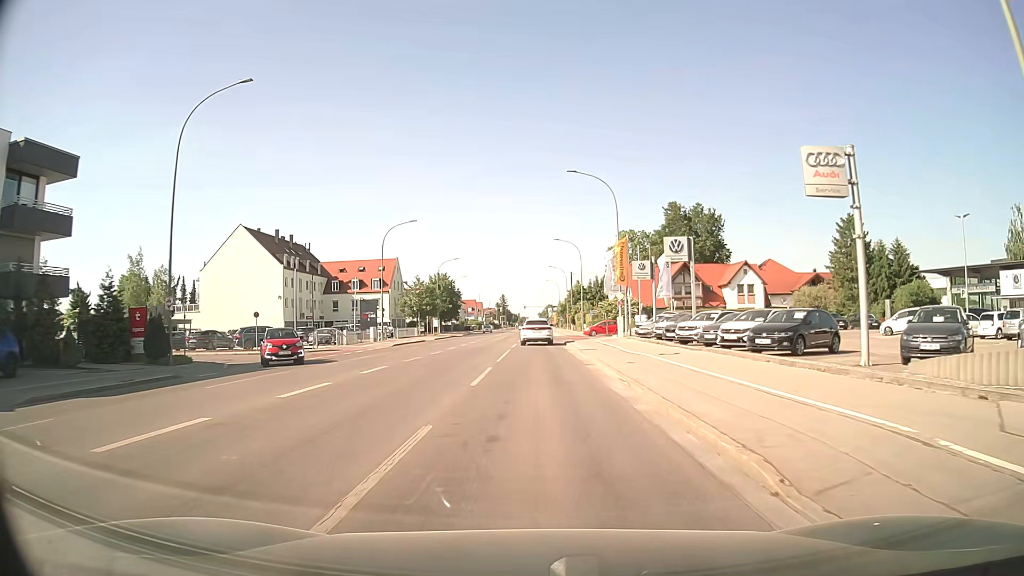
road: secondary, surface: asphalt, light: Day
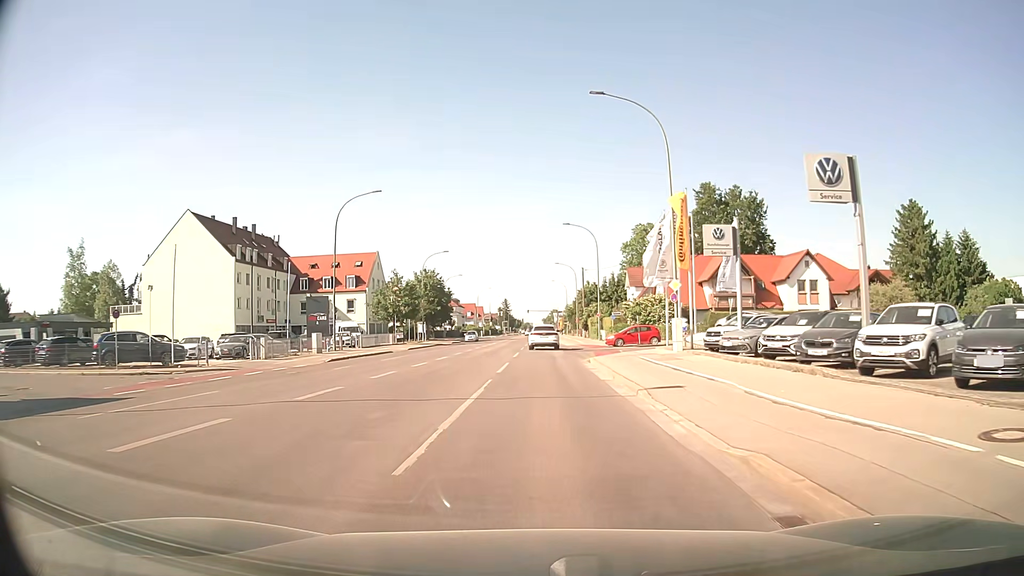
(-0.1, +17.8) m; 0°
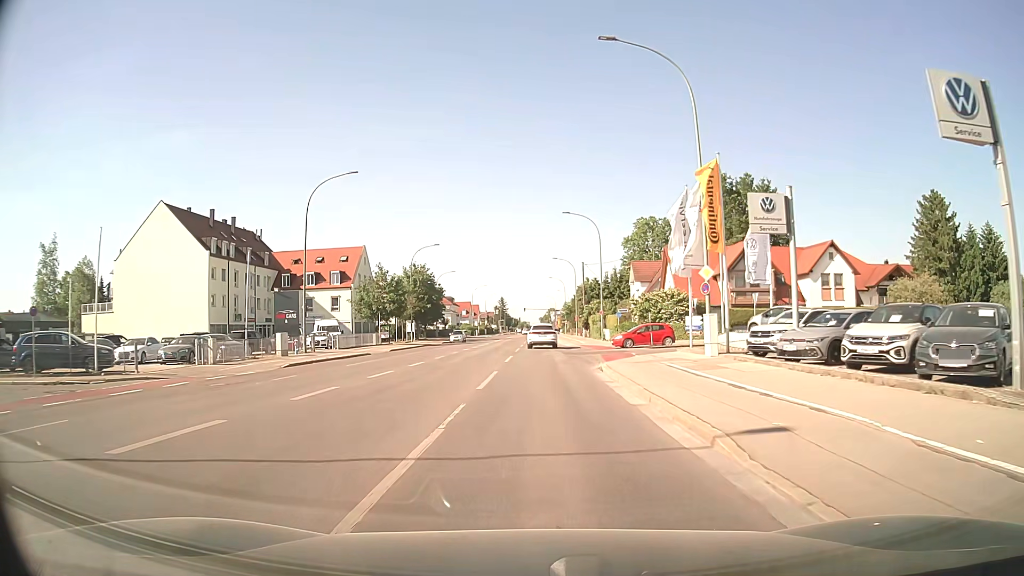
(0.0, +6.1) m; 0°
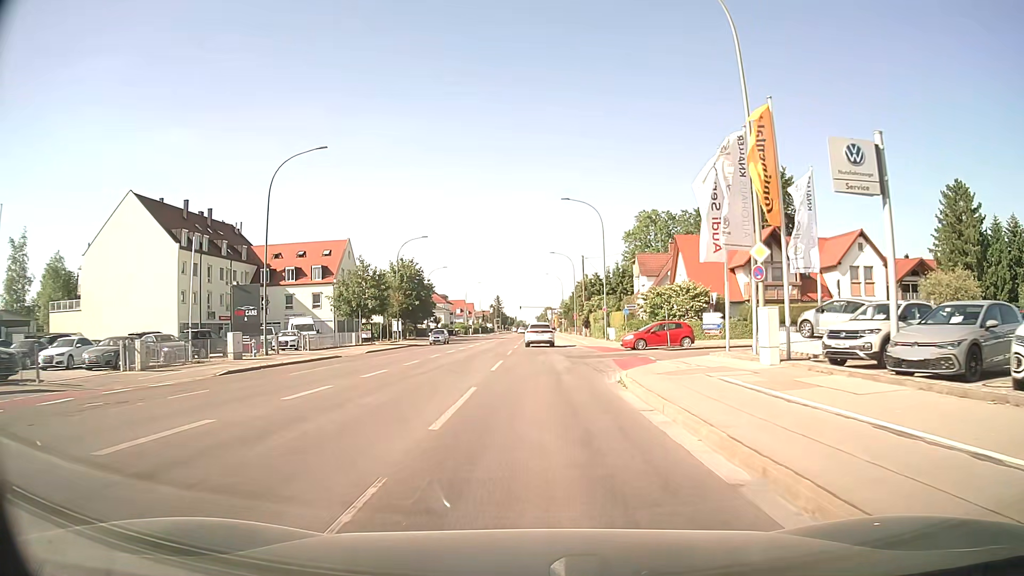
(0.0, +6.3) m; 0°
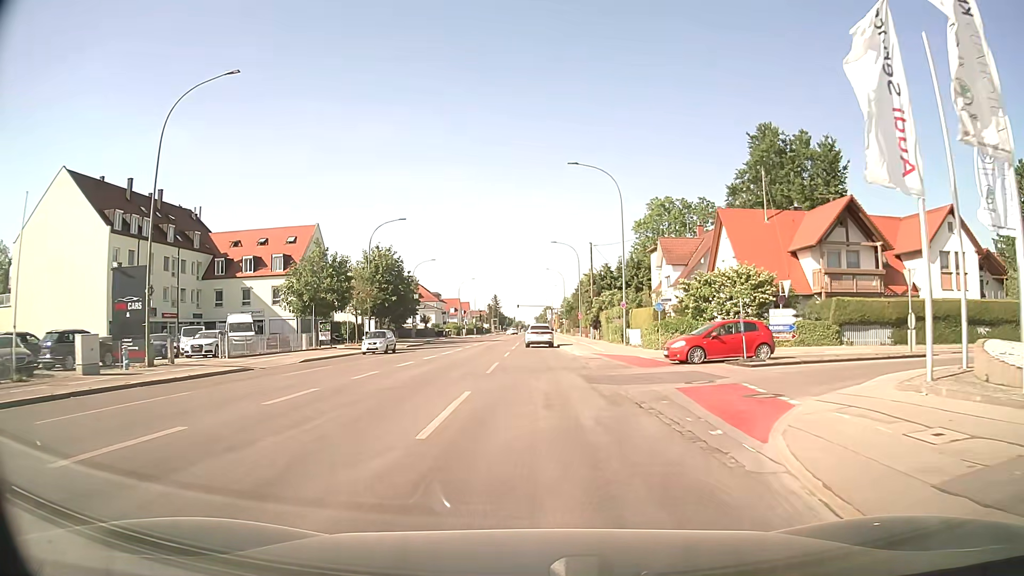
(0.0, +12.8) m; 0°
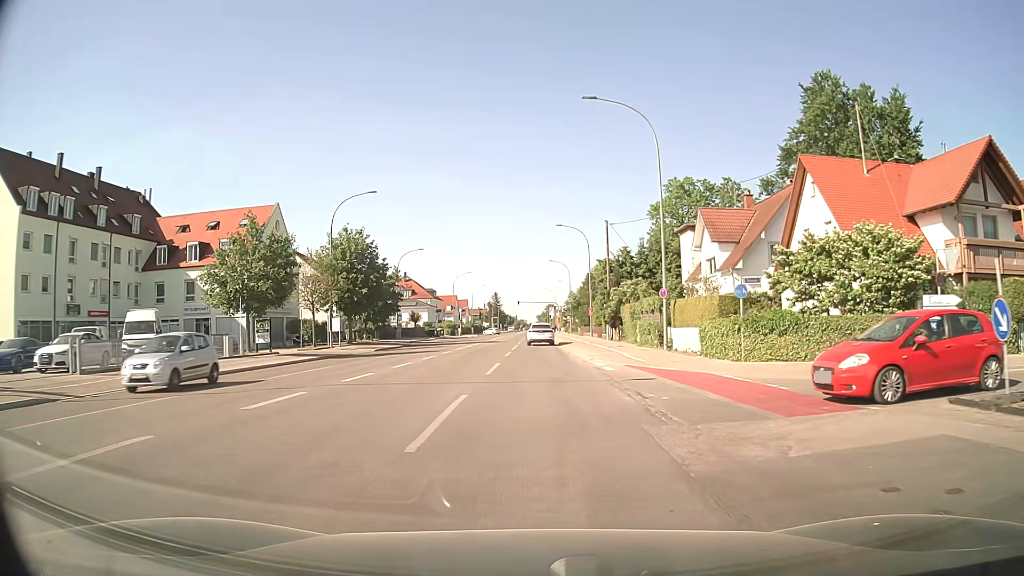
(0.0, +13.0) m; 0°
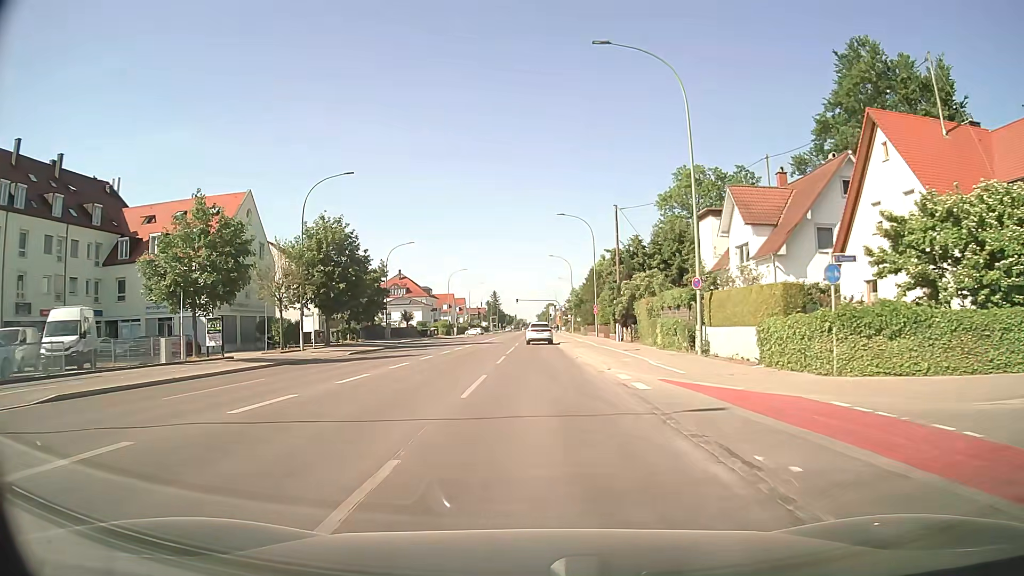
(0.0, +6.6) m; 0°
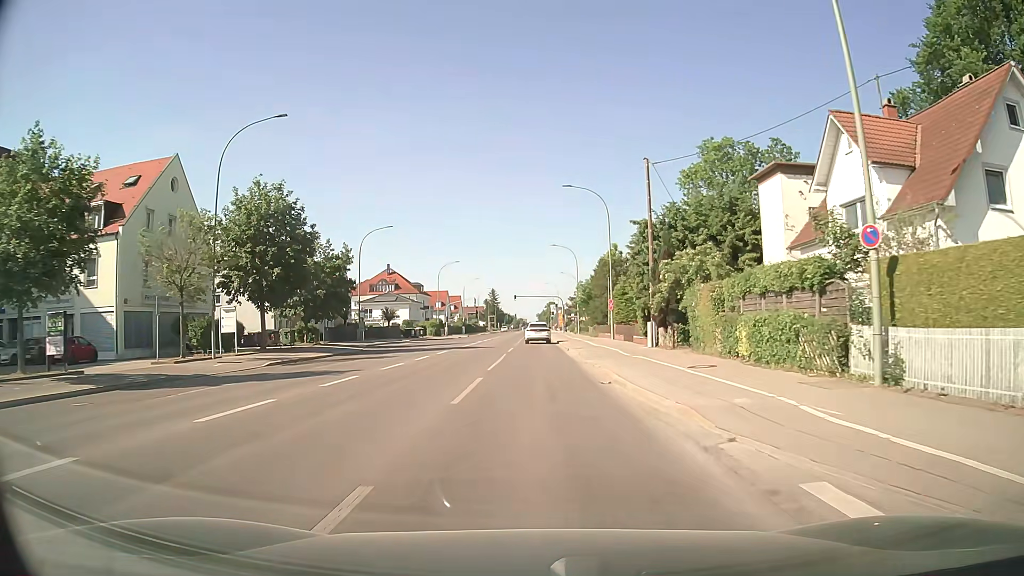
(0.0, +13.2) m; 0°
(0, +10) (0, +20) (0, +30) (0, +40) (0, +50) (0, +60) (0, +70) (0, +80) (0, +90) (0, +100) m
